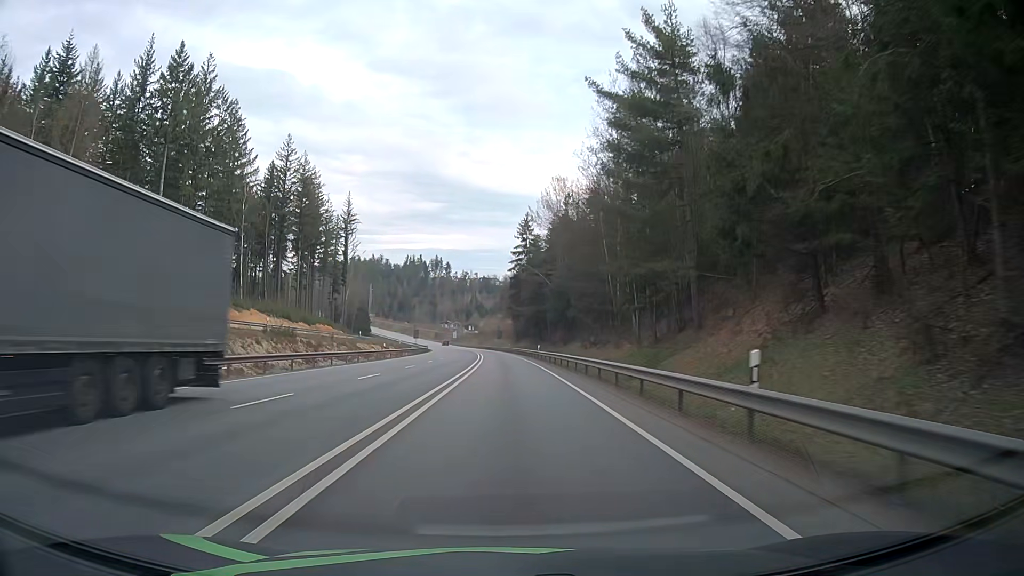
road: primary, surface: asphalt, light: Day
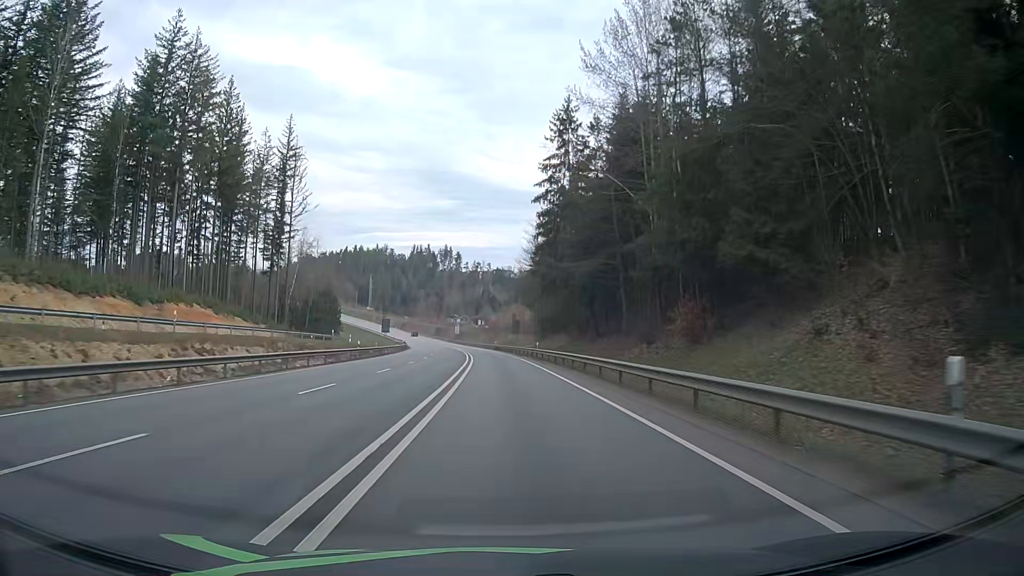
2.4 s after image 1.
(-0.8, +56.4) m; -1°
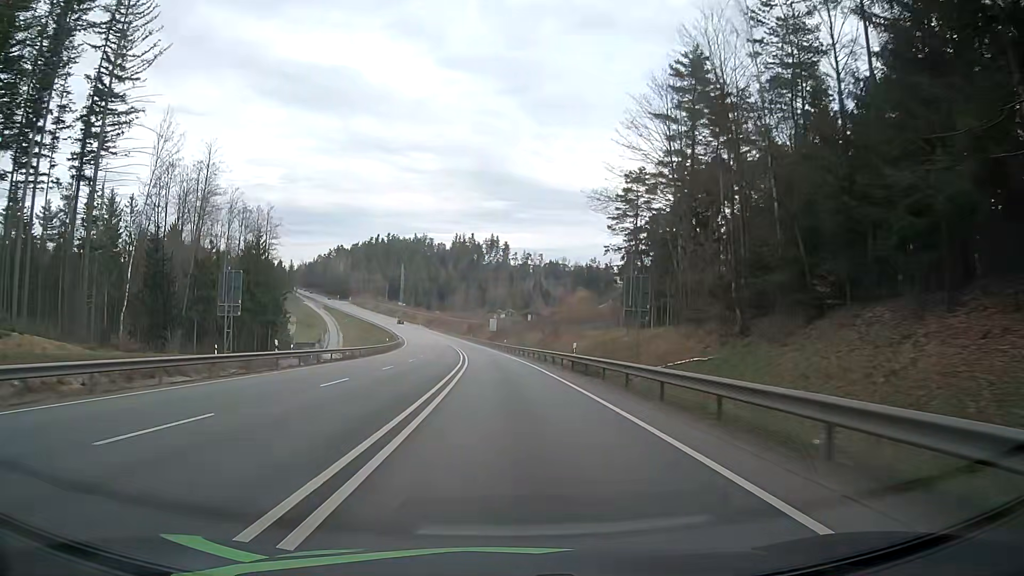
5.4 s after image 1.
(-2.1, +69.9) m; -4°
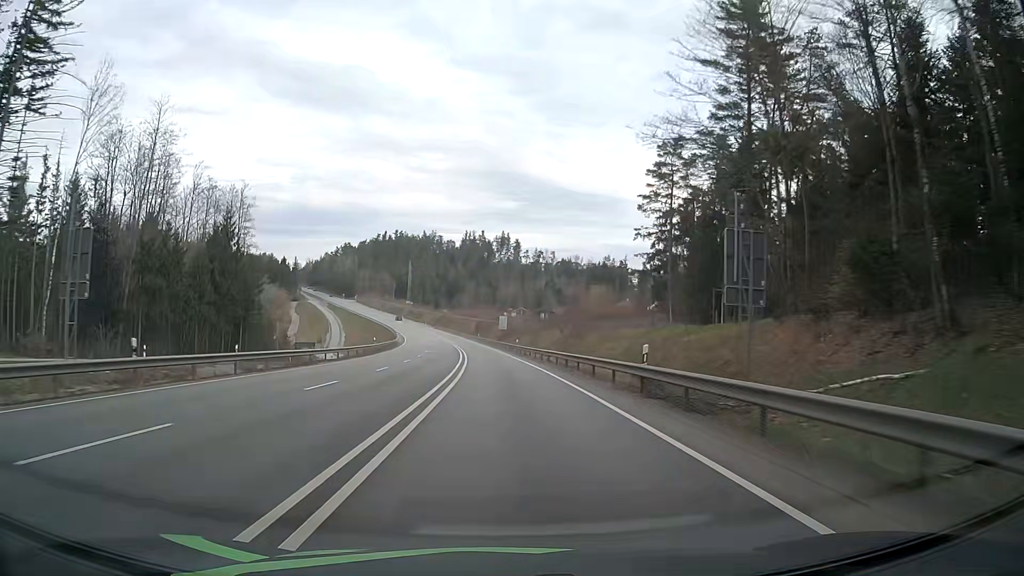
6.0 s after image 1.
(-0.1, +13.9) m; -1°
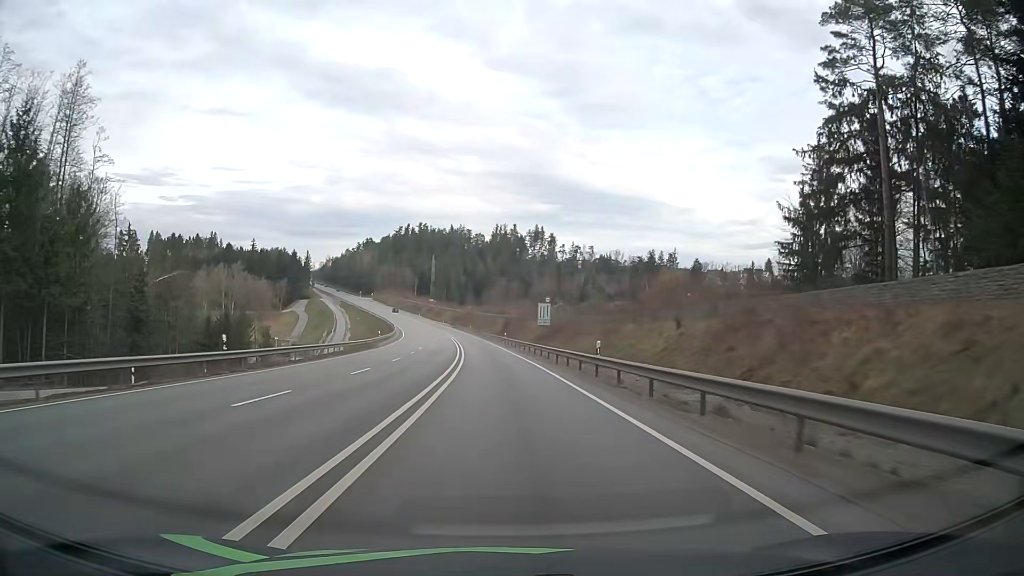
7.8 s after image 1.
(-1.0, +41.5) m; -3°
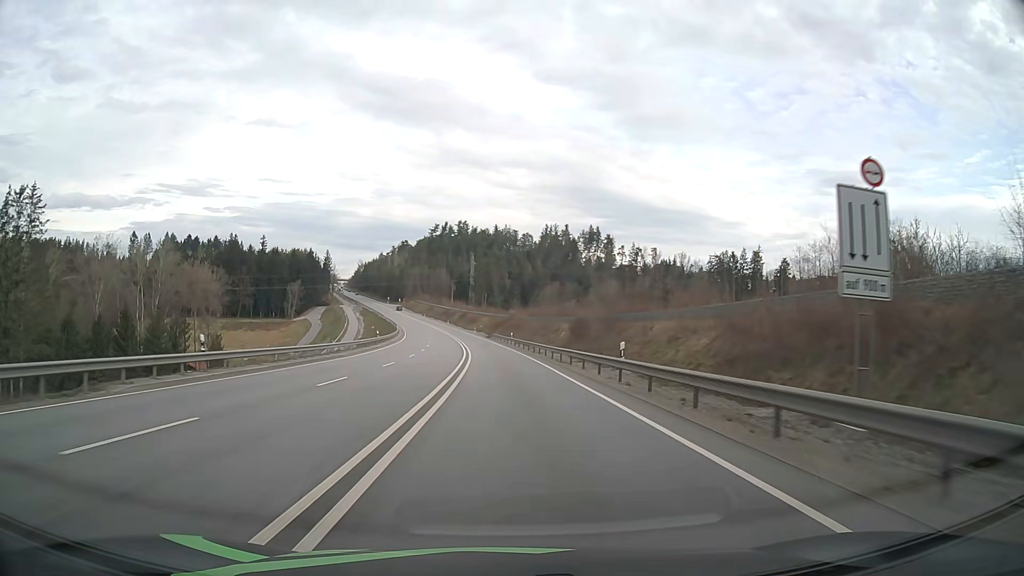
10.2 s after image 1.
(-2.1, +54.6) m; -4°
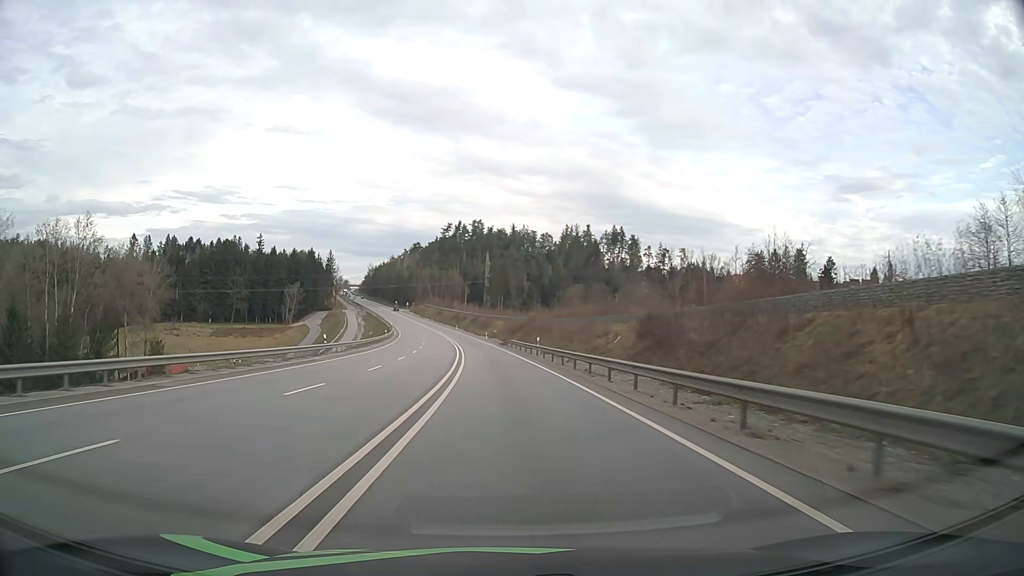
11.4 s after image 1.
(-0.3, +26.9) m; -1°
